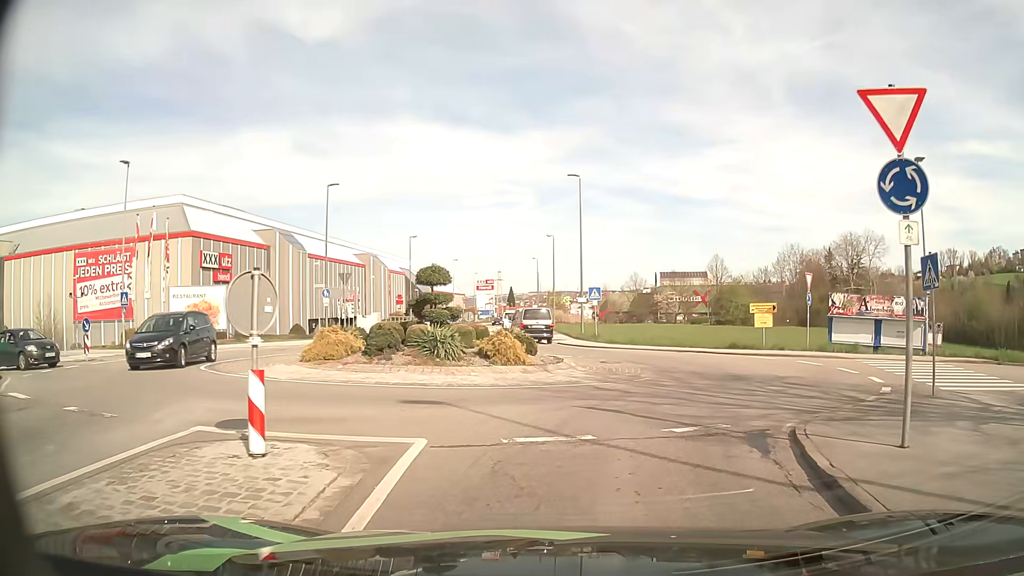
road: tertiary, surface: asphalt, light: Day
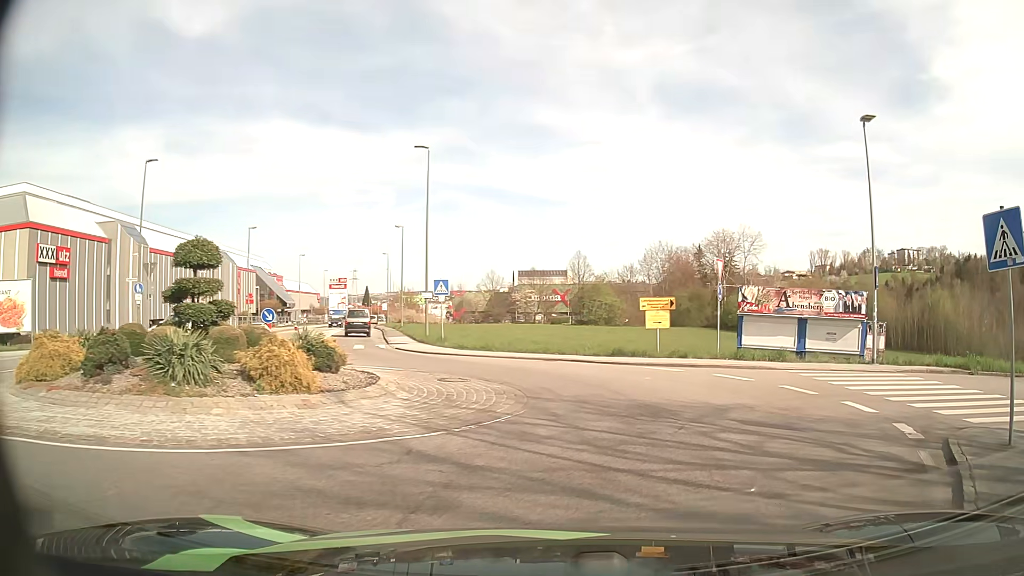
(+0.5, +6.9) m; +11°
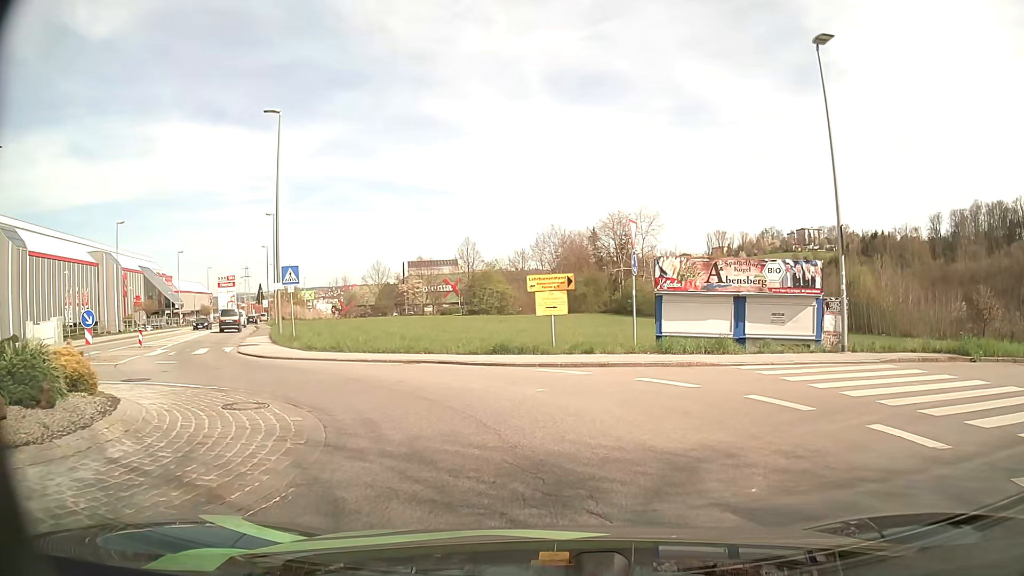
(+0.7, +5.8) m; +9°
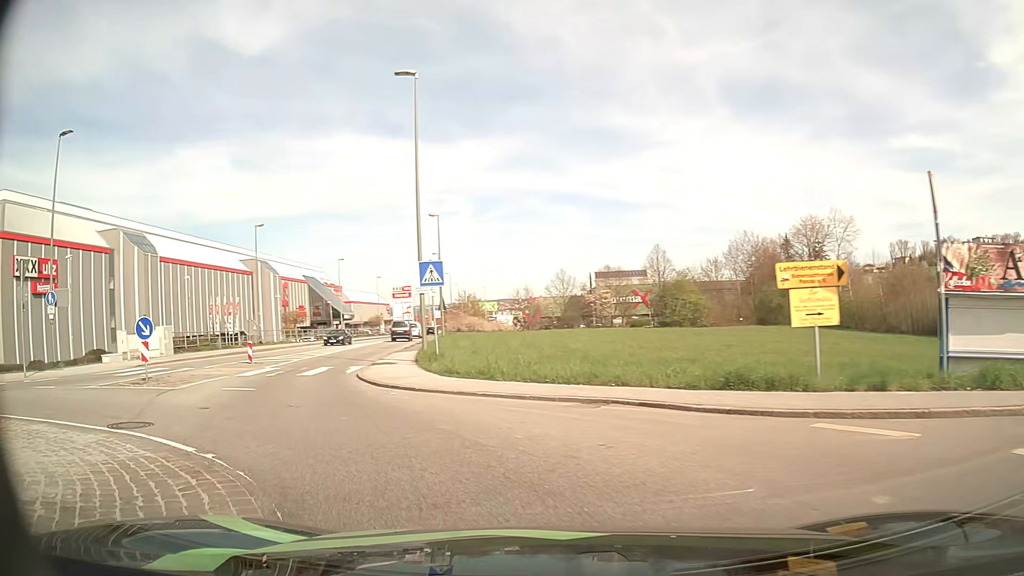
(-0.8, +6.6) m; -17°
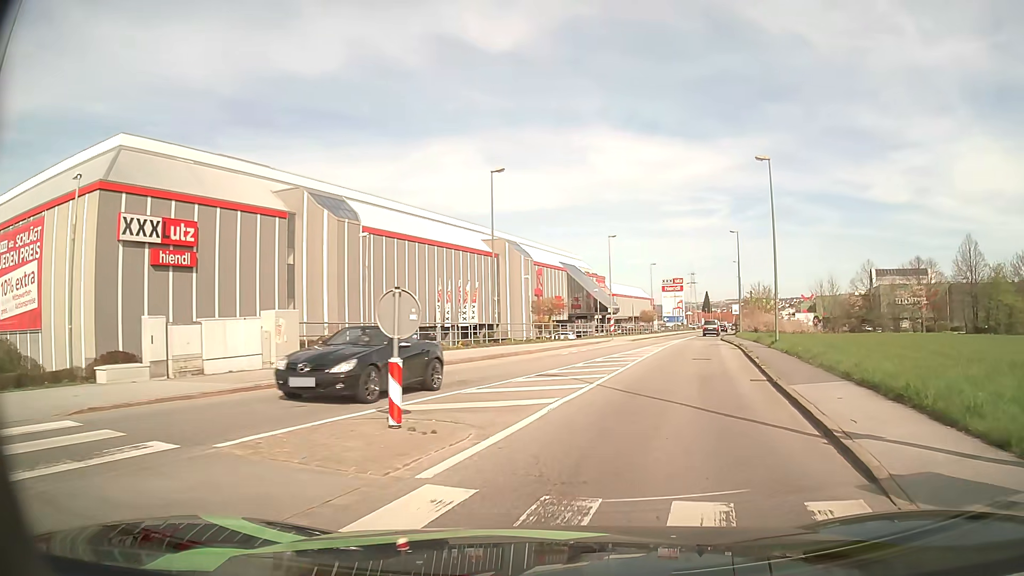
(-6.1, +17.6) m; -21°
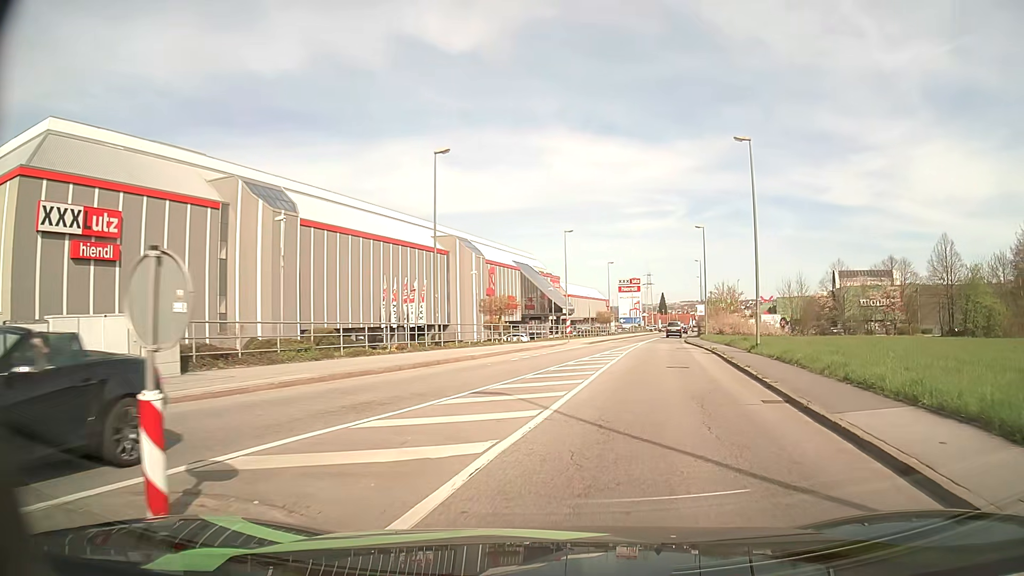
(+0.1, +4.5) m; +3°
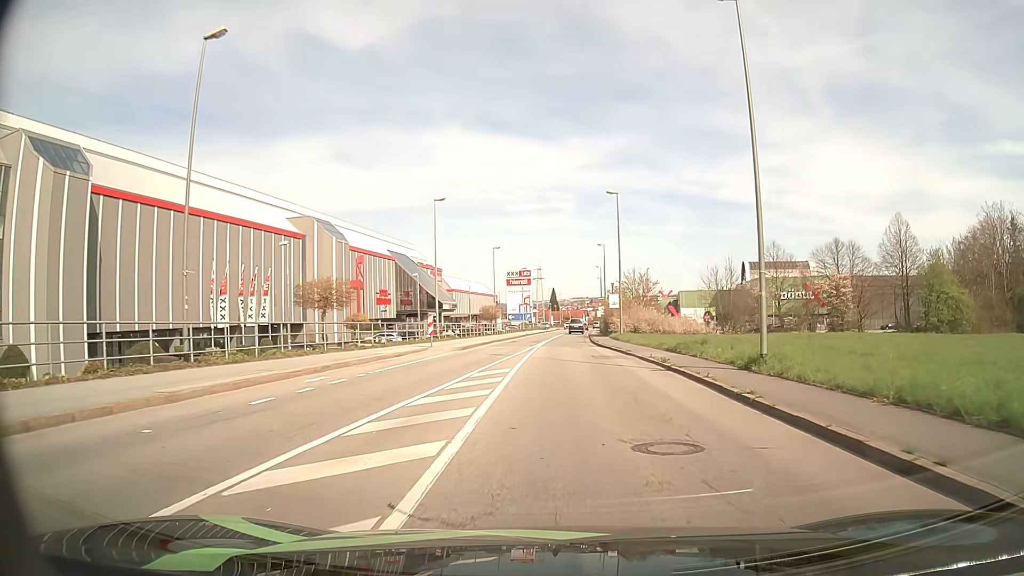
(+1.5, +15.0) m; +10°
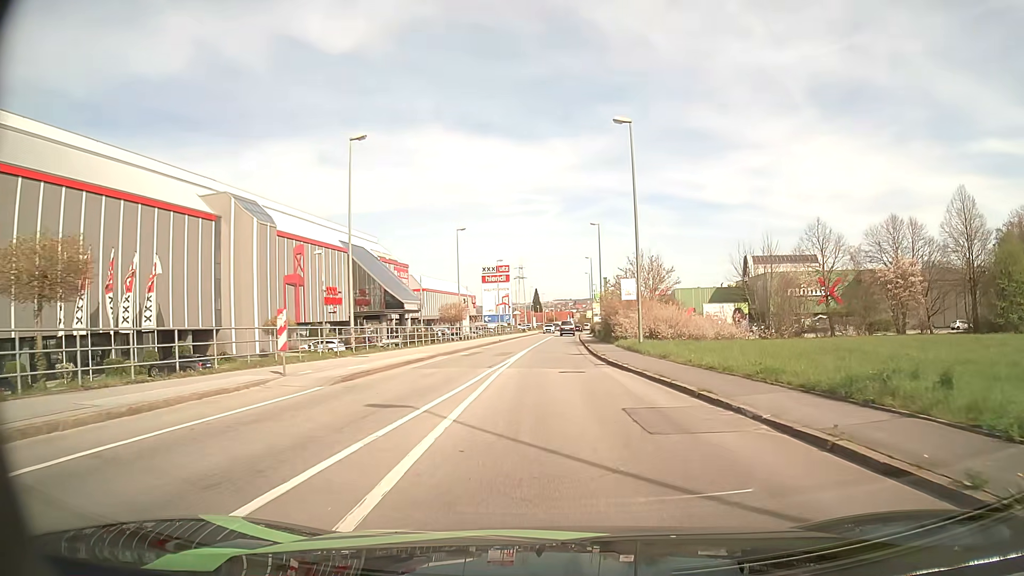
(+0.2, +17.3) m; +1°
(0, +10) (0, +20) (0, +30) (0, +40) (+1, +50) (+1, +60) (+1, +70) (+1, +80) (+2, +90) (+2, +100) m
